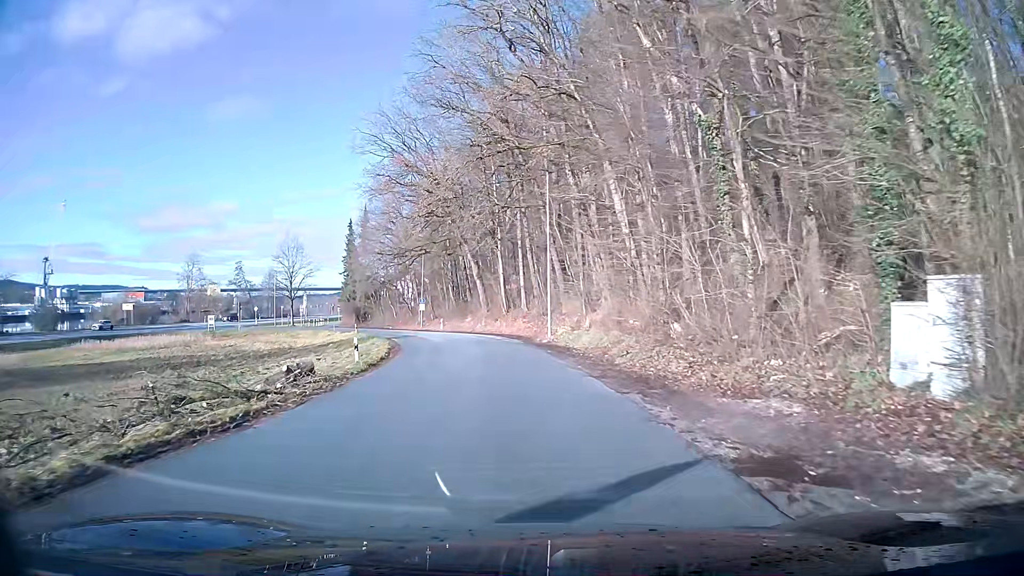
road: tertiary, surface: asphalt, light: Day
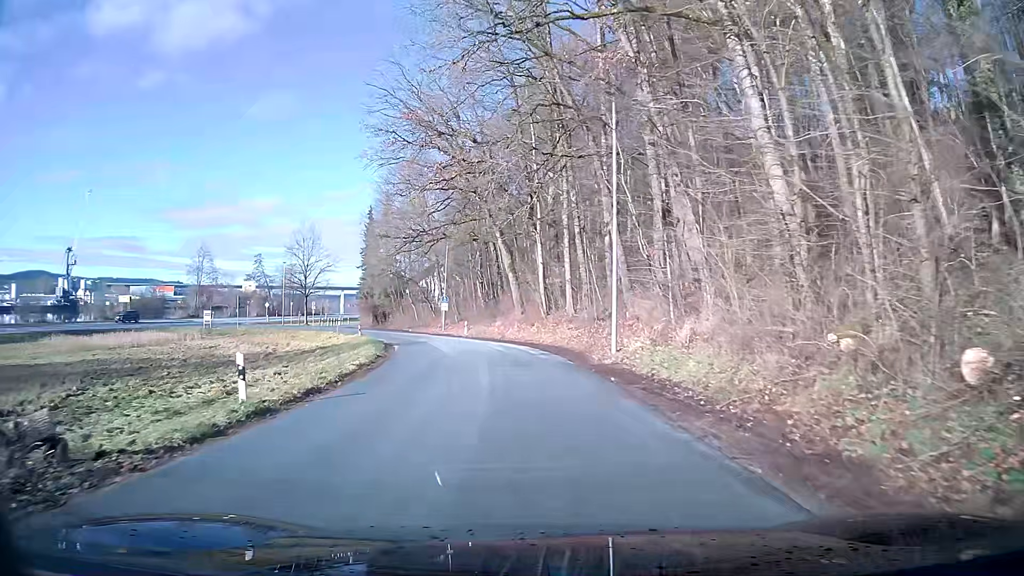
(-0.4, +11.9) m; -3°
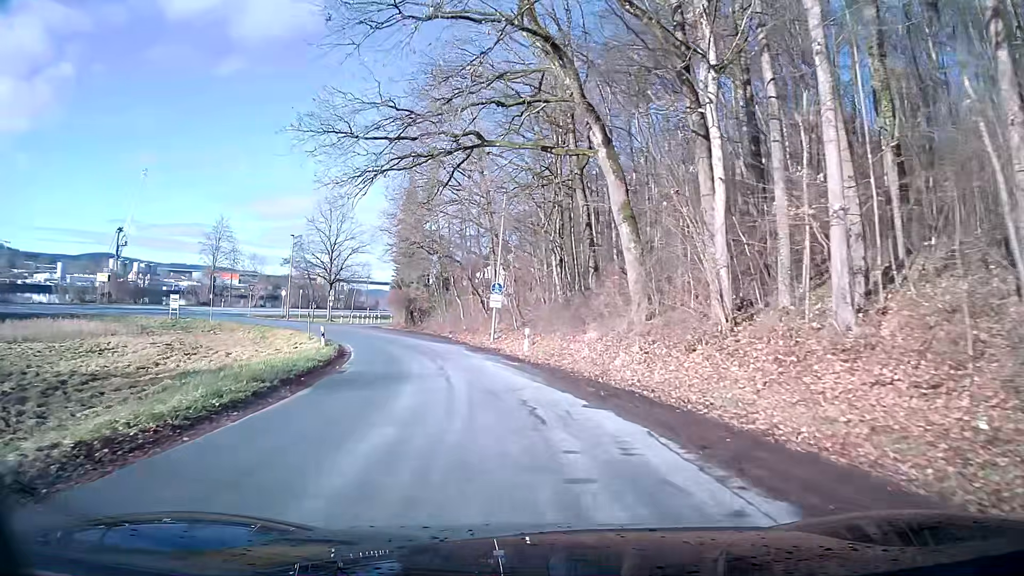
(-1.5, +24.3) m; -7°
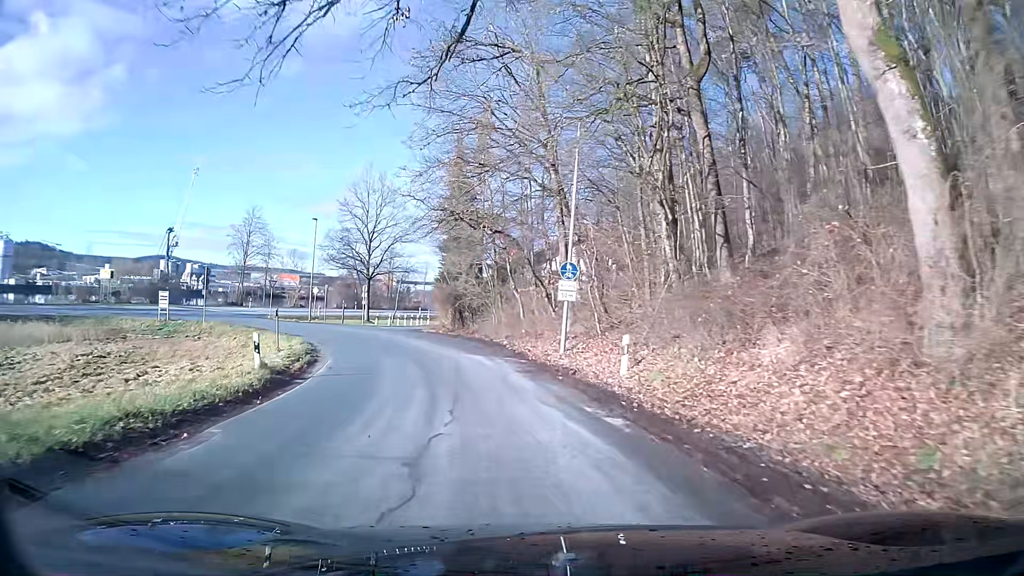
(-0.6, +12.2) m; -6°
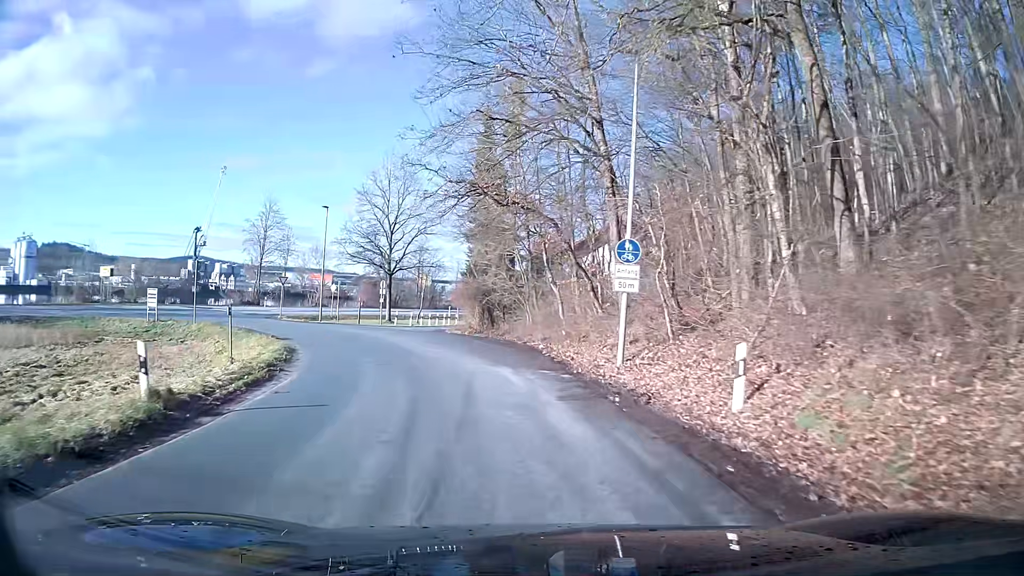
(-0.2, +6.1) m; -3°
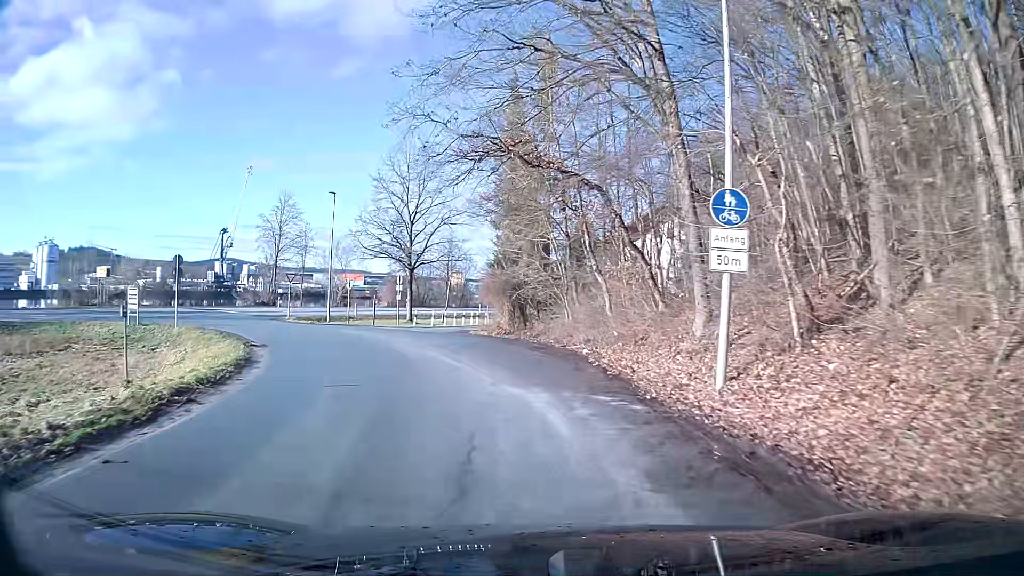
(-0.2, +5.9) m; -3°
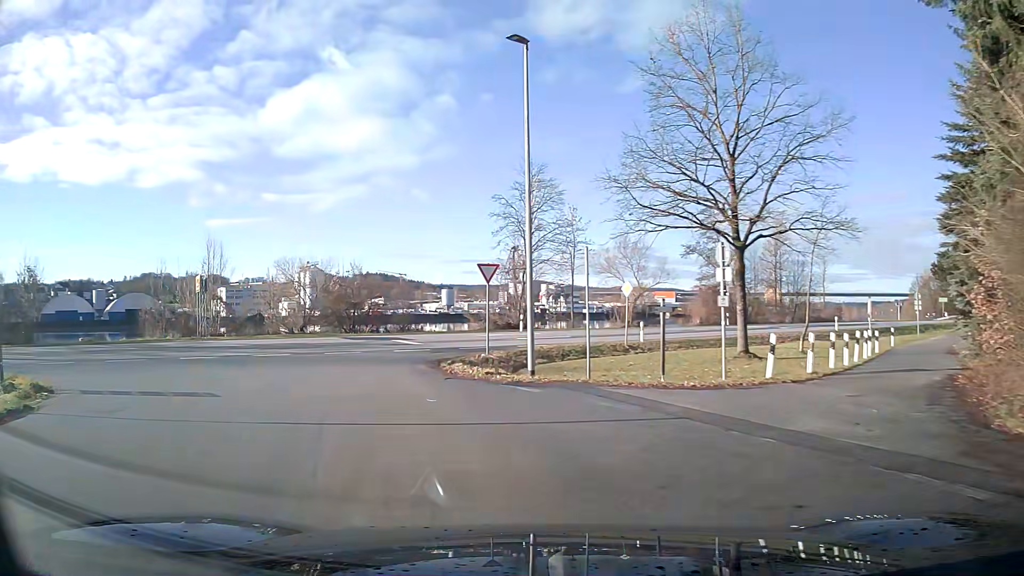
(-6.0, +26.1) m; -29°
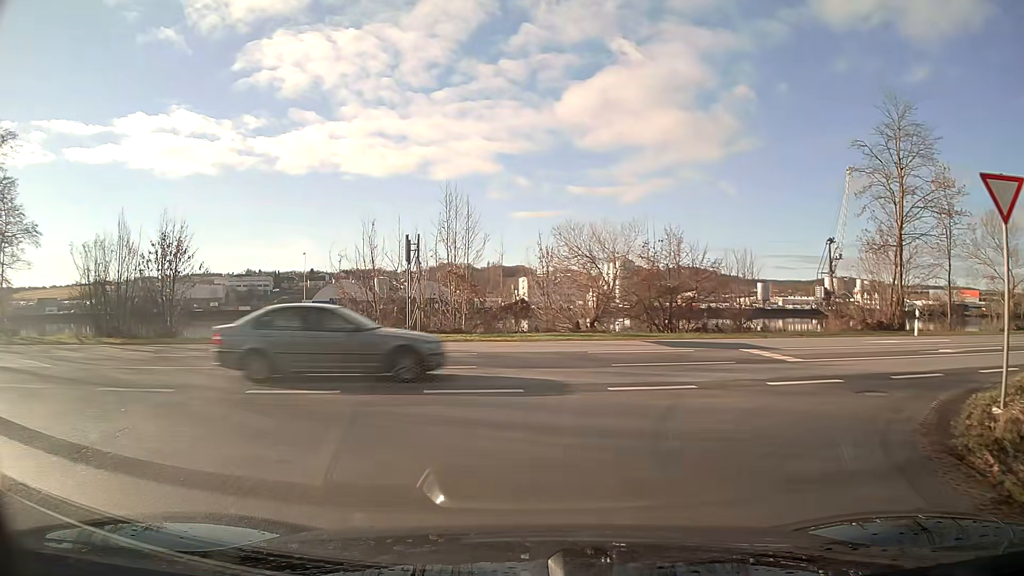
(-3.2, +14.9) m; -23°
